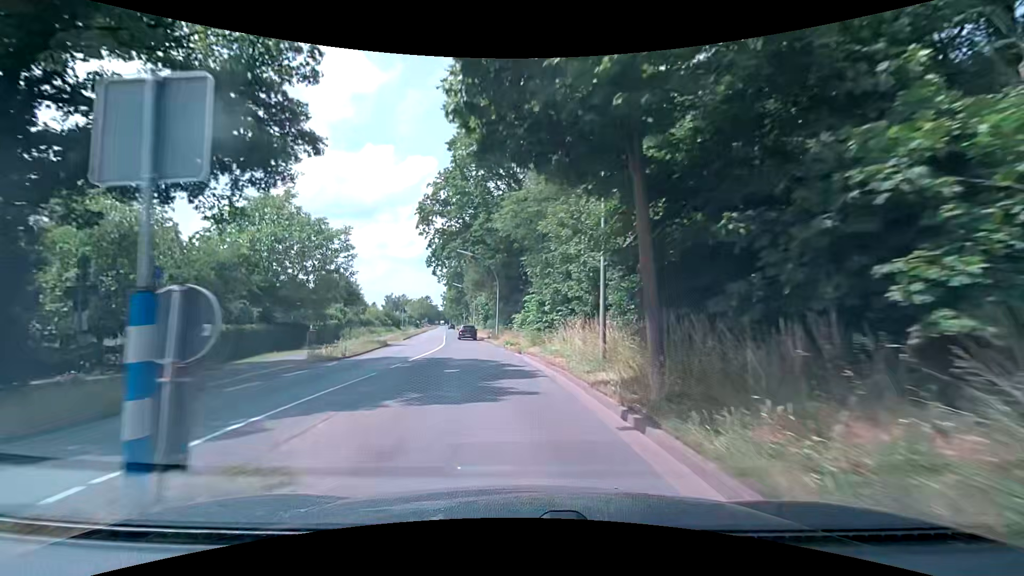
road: secondary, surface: asphalt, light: Day
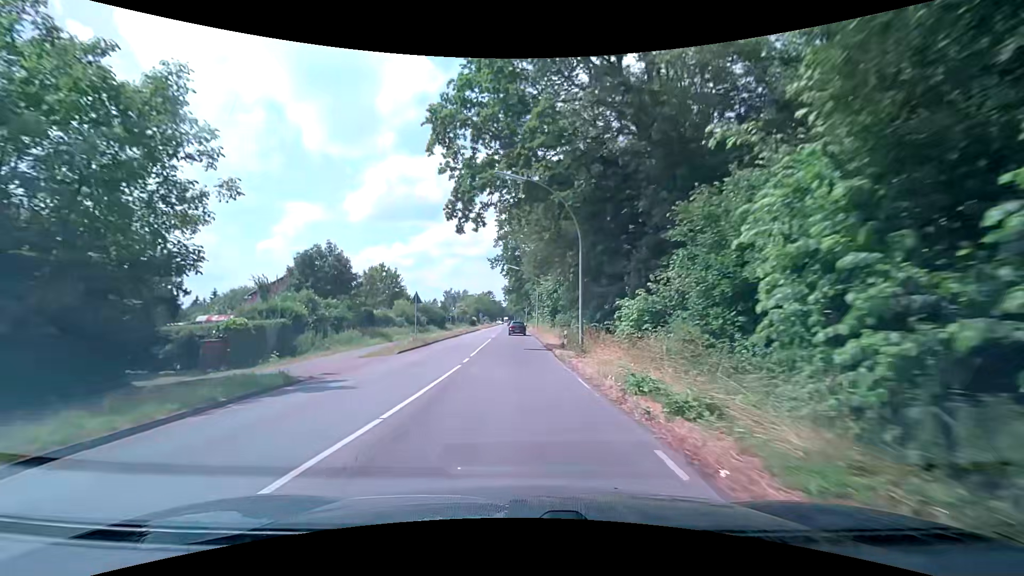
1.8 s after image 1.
(-2.0, +23.2) m; -8°
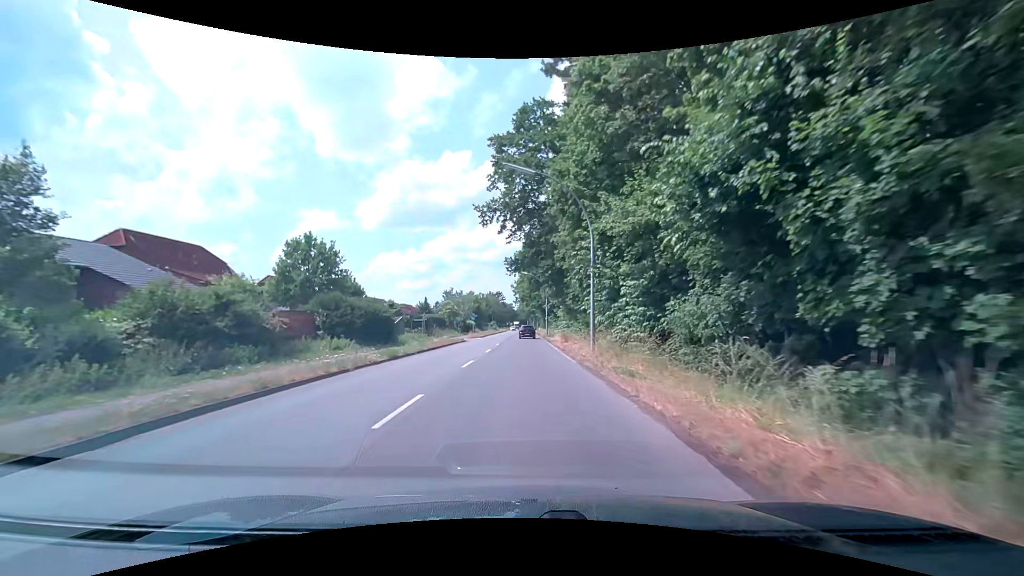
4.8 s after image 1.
(-0.8, +39.1) m; -1°
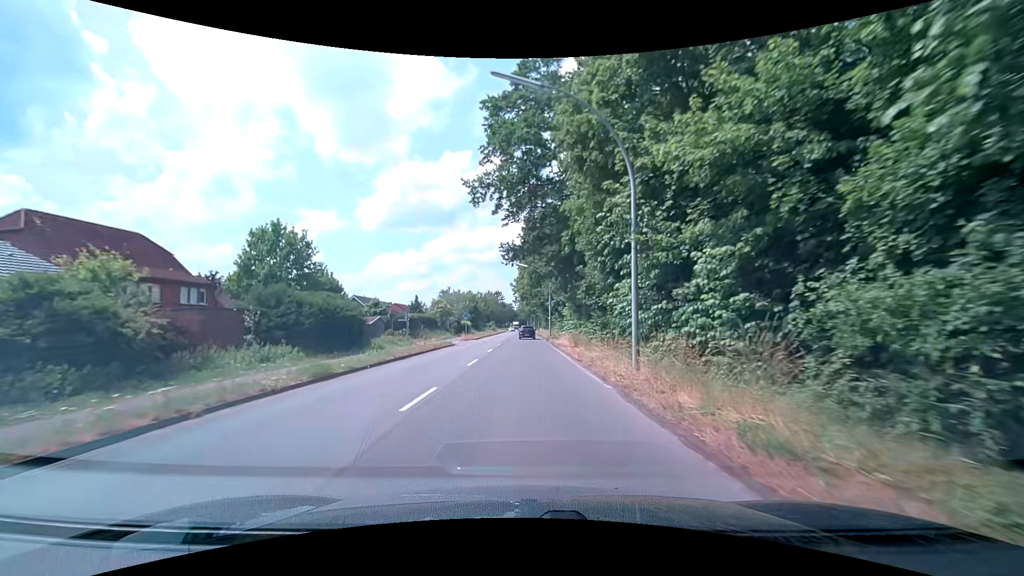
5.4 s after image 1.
(0.0, +7.8) m; 0°
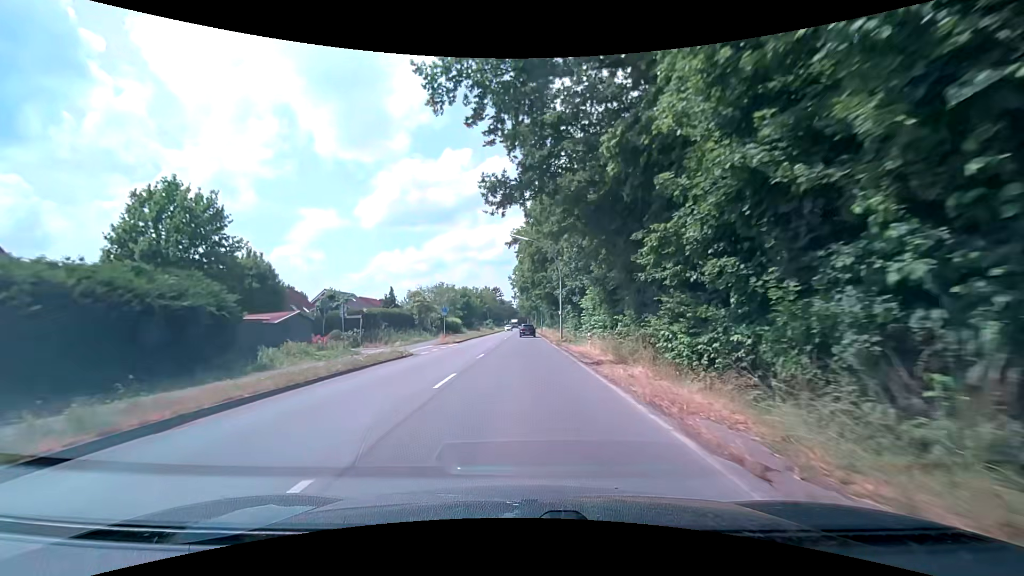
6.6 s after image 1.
(-0.1, +15.5) m; 0°
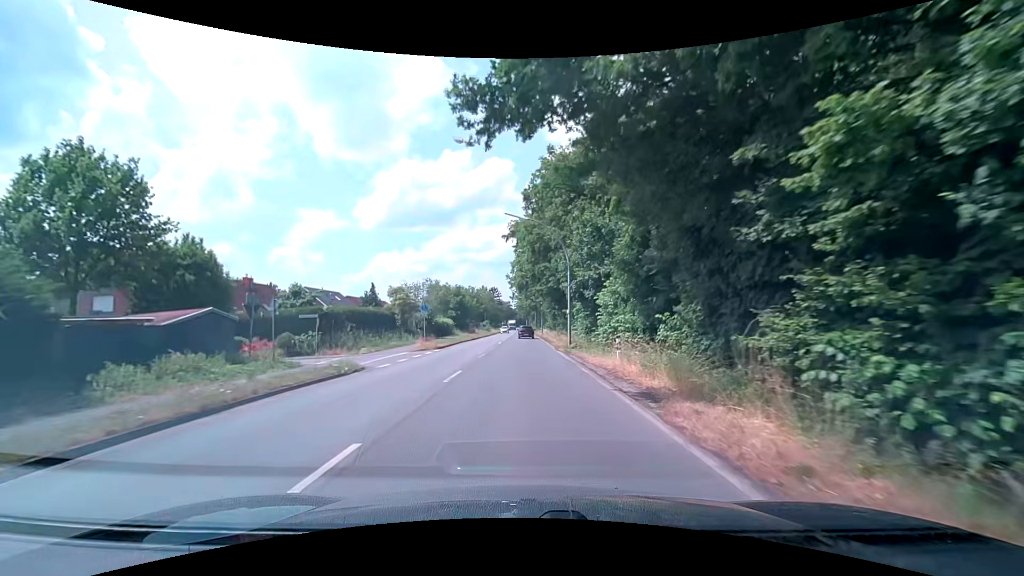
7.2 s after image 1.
(0.0, +7.8) m; 0°
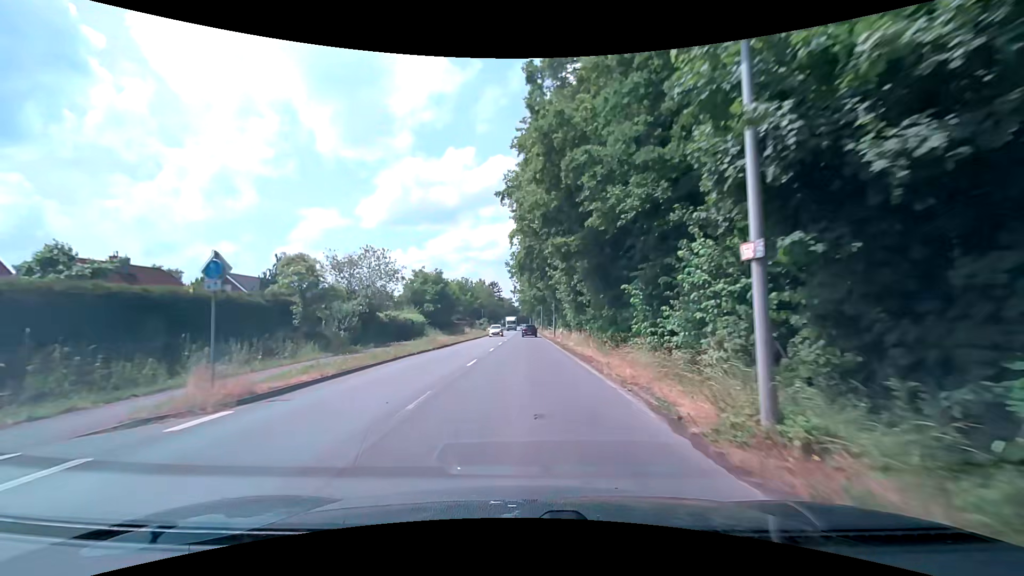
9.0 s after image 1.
(0.0, +23.2) m; 0°
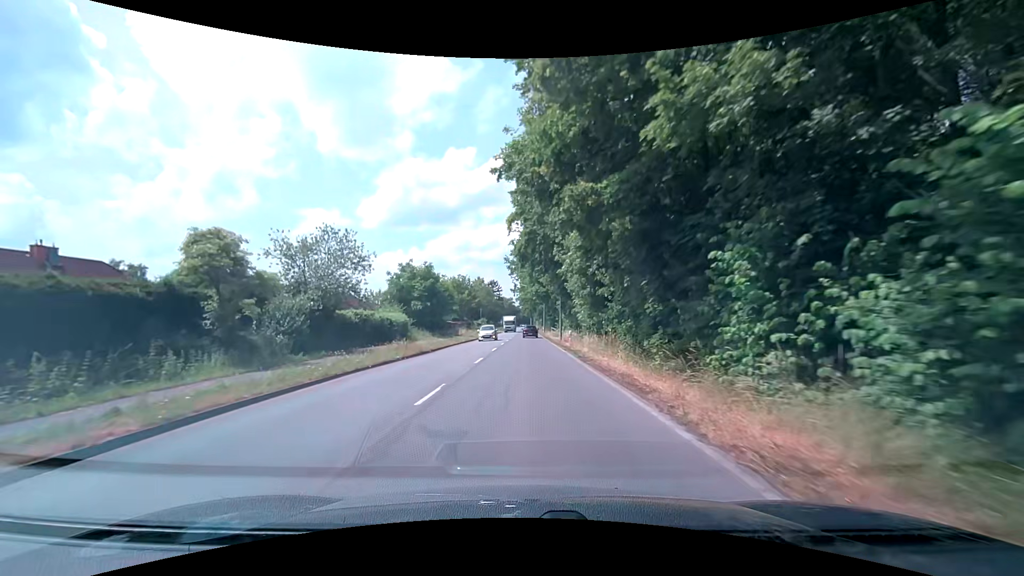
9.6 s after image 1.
(0.0, +7.7) m; 0°
(0, +10) (0, +20) (0, +30) (0, +40) (0, +50) (0, +60) (0, +70) (0, +80) (0, +90) (0, +100) m
